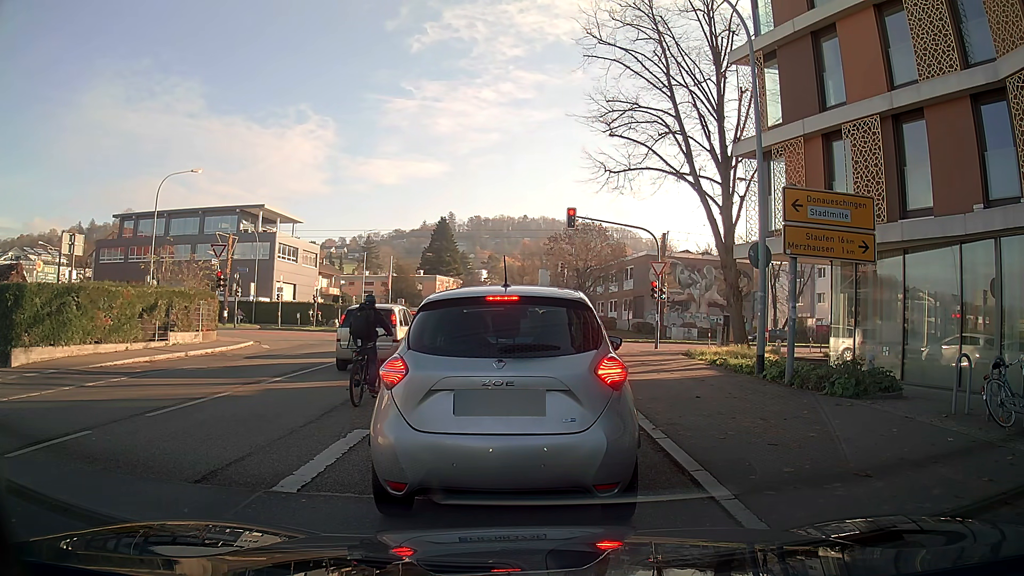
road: secondary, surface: asphalt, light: Day
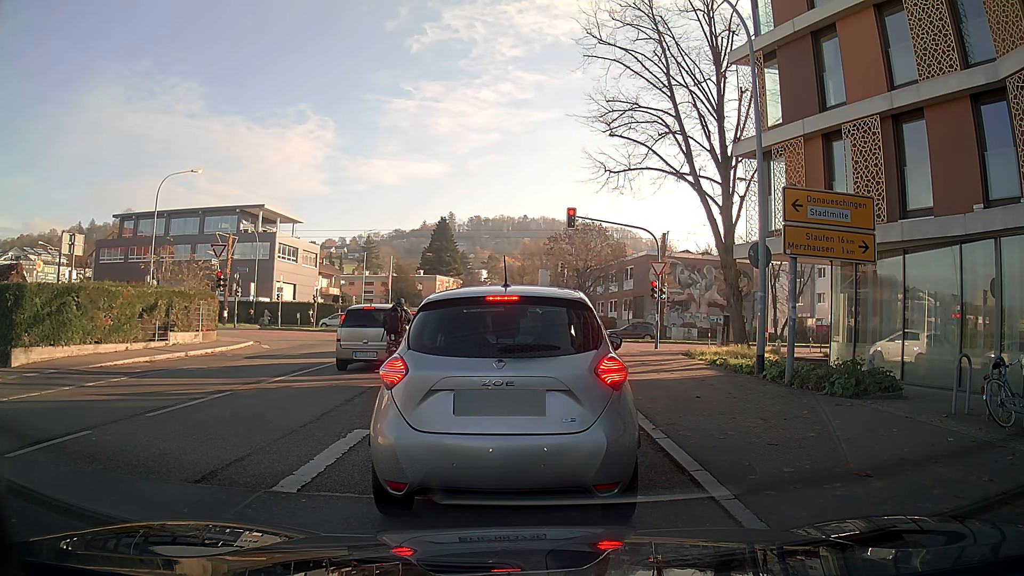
(0.0, 0.0) m; 0°
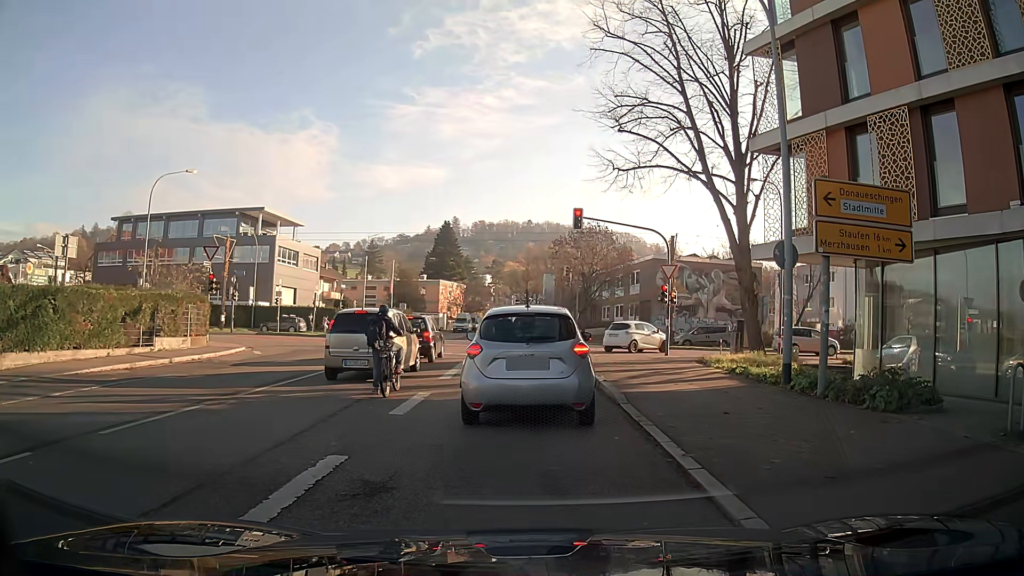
(0.0, +1.4) m; -1°
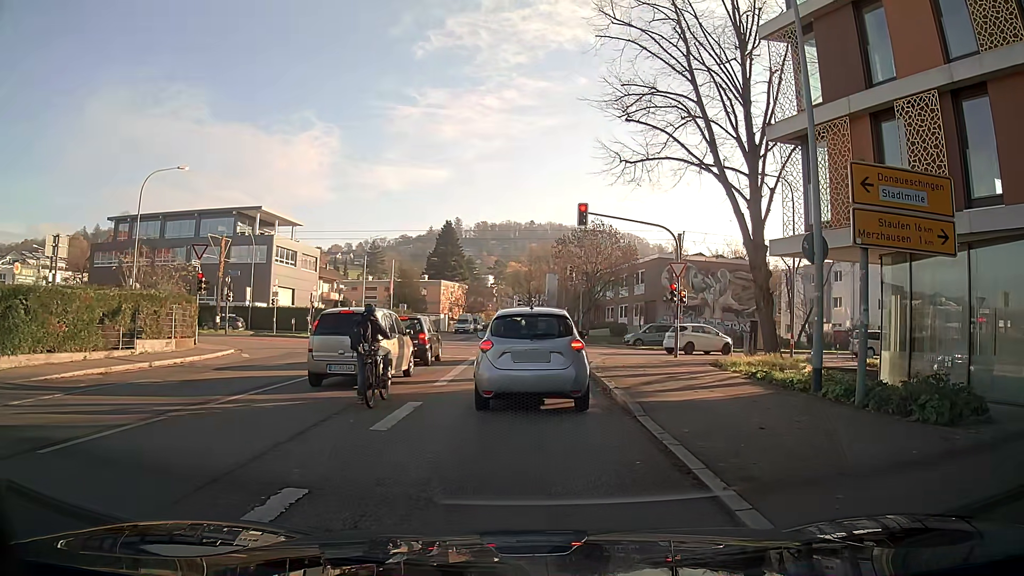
(0.0, +1.5) m; -2°
(0, +10) (0, +20) (+4, +29) (+12, +34) (+22, +36) (+32, +36) (+42, +37) (+52, +38) (+62, +39) (+71, +41) m
